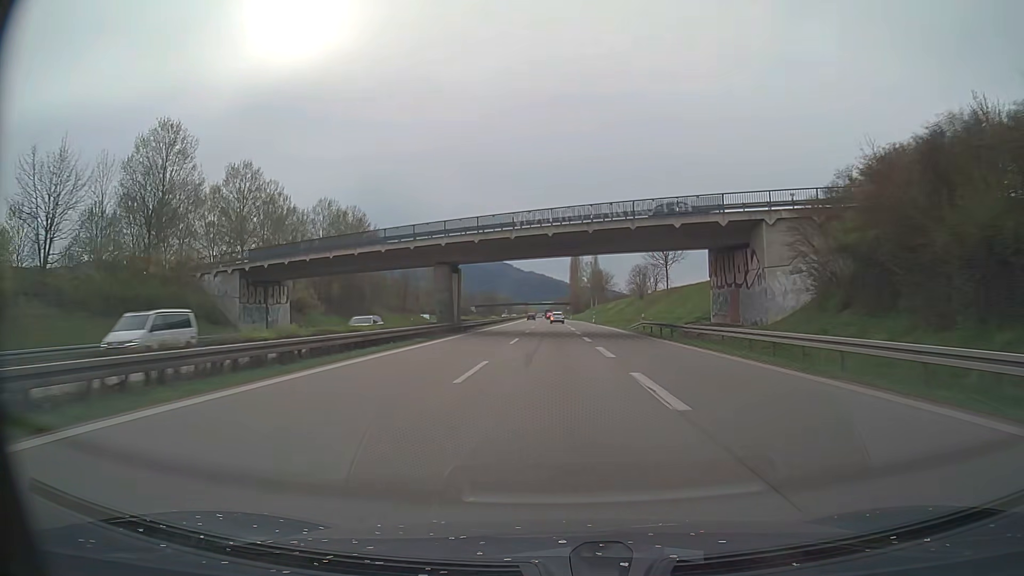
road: trunk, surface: asphalt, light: Day
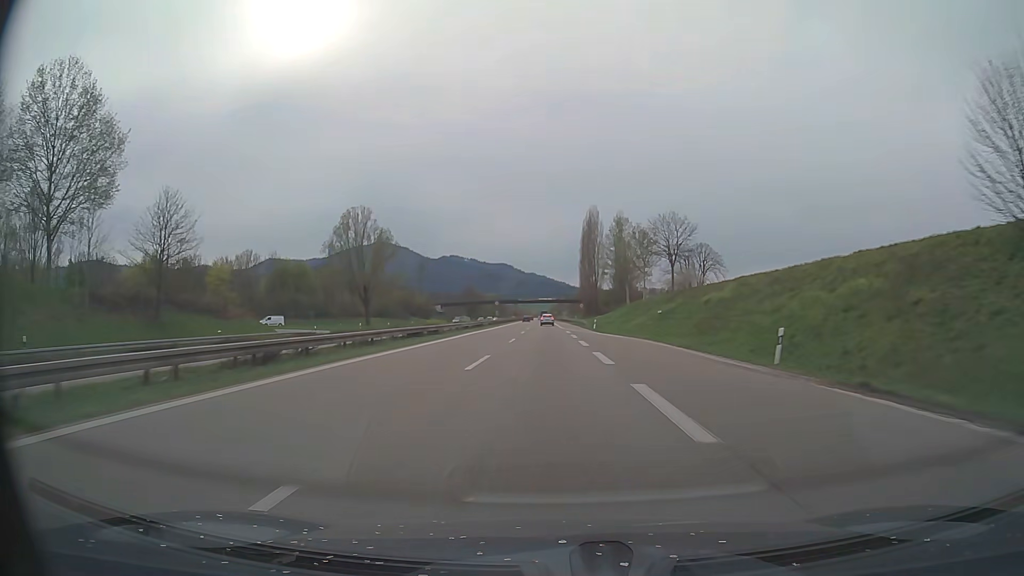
(-0.1, +83.1) m; 0°
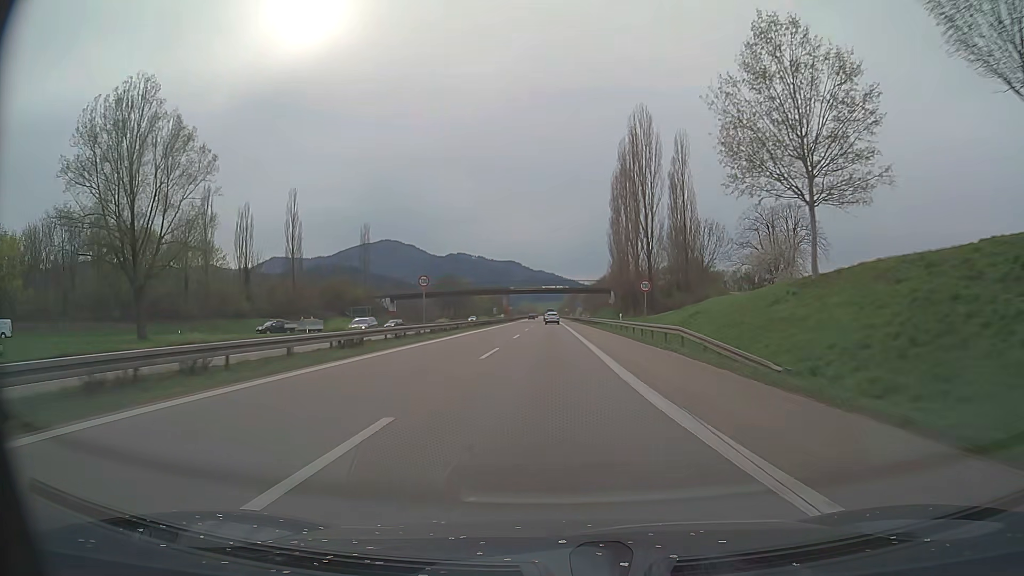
(-0.6, +65.6) m; -1°
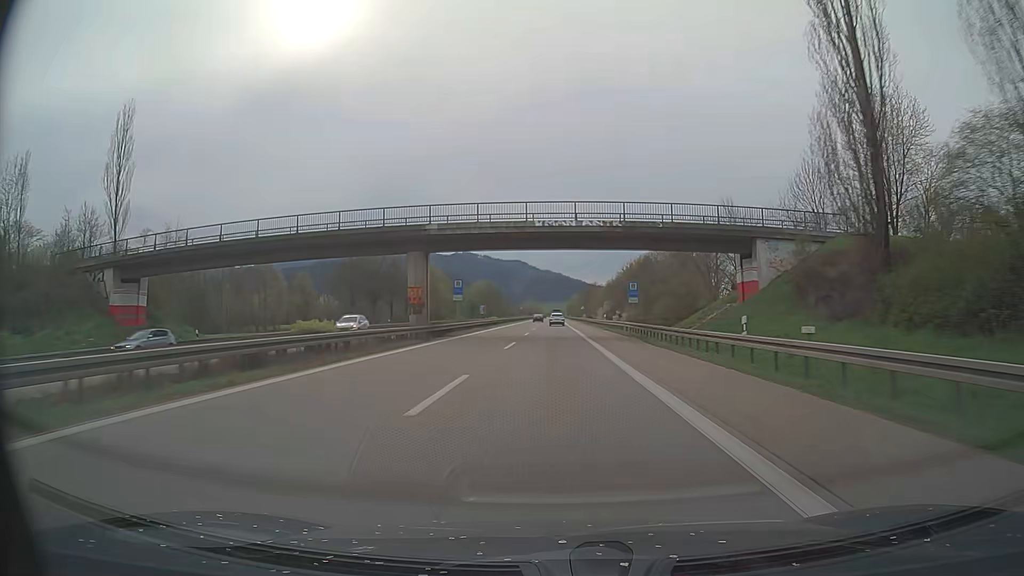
(-0.6, +80.5) m; -1°
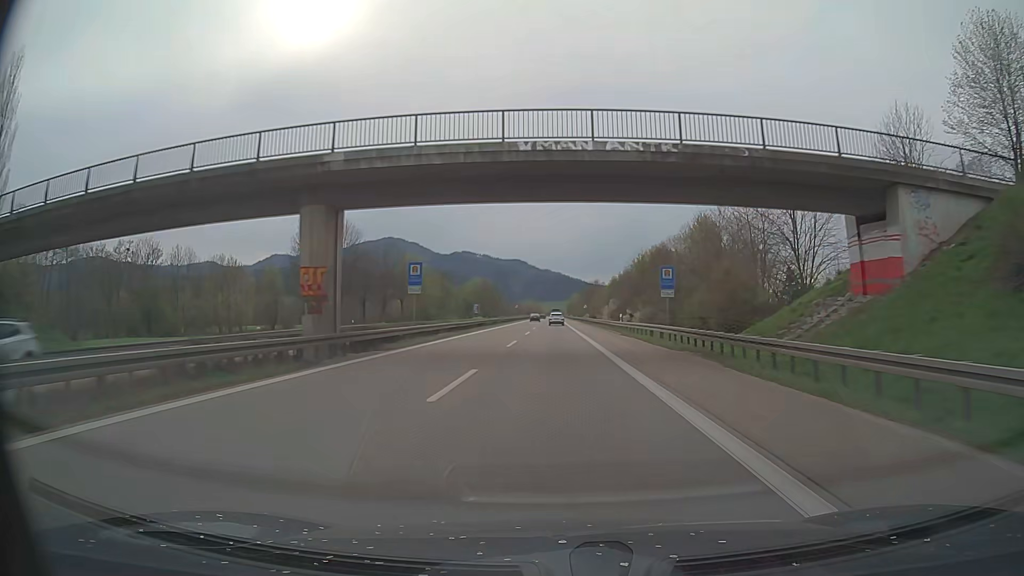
(-0.1, +15.9) m; 0°
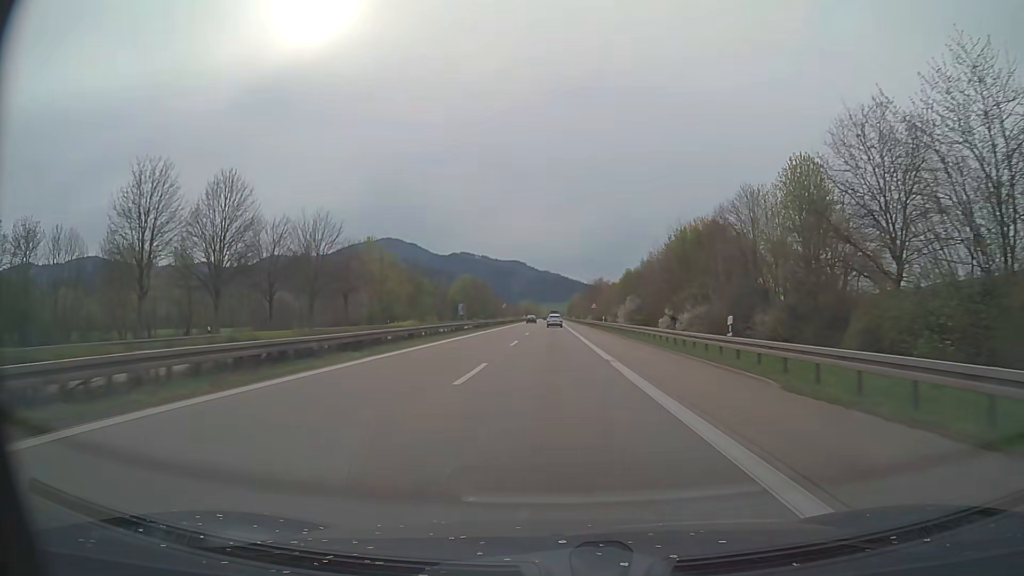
(0.0, +31.5) m; 0°
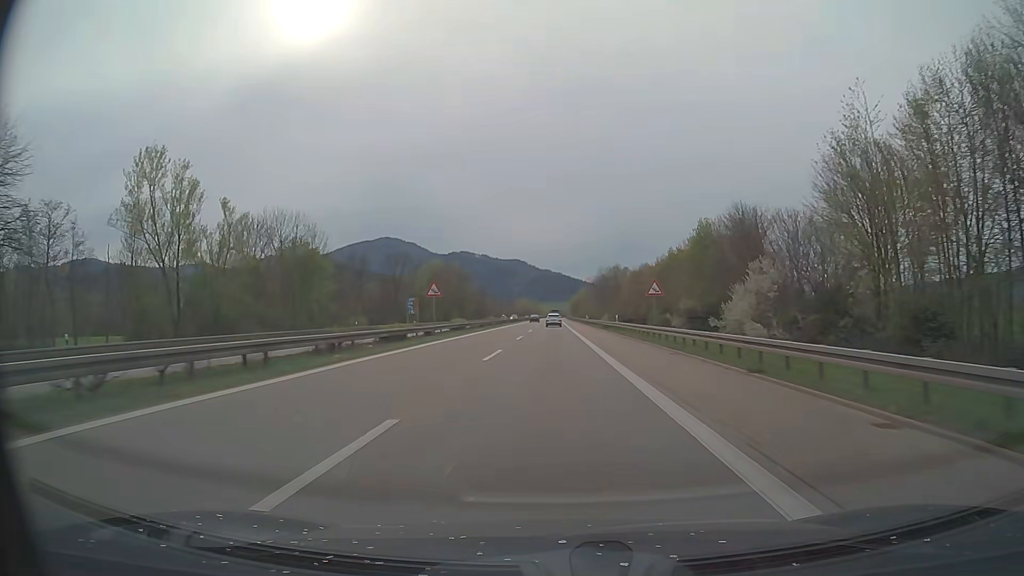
(+0.2, +62.6) m; 0°
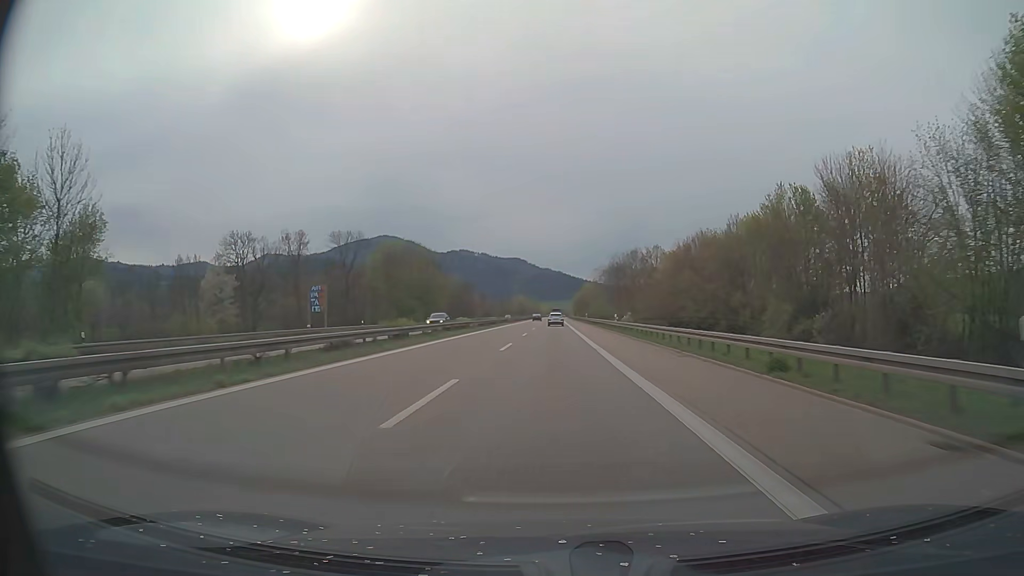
(-0.1, +46.7) m; 0°
(0, +10) (0, +20) (0, +30) (0, +40) (0, +50) (0, +60) (0, +70) (0, +80) (0, +90) (0, +100) m
